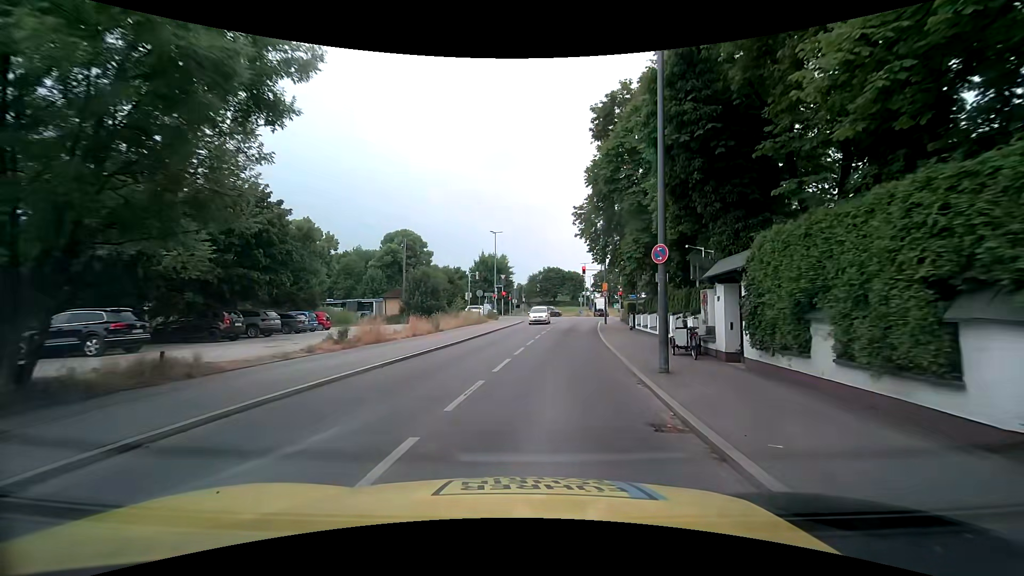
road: tertiary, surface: asphalt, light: Day
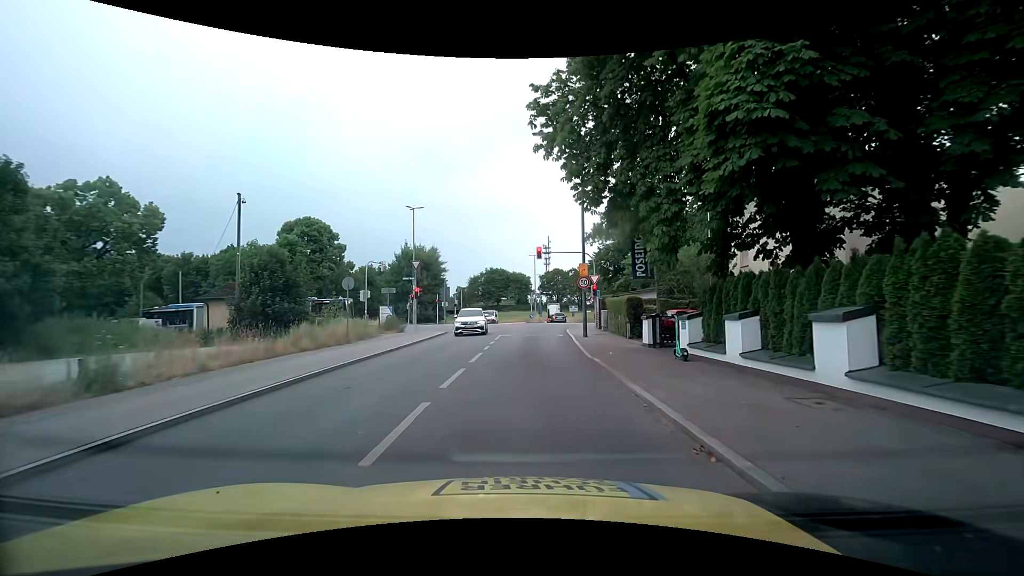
(+1.3, +20.3) m; +7°
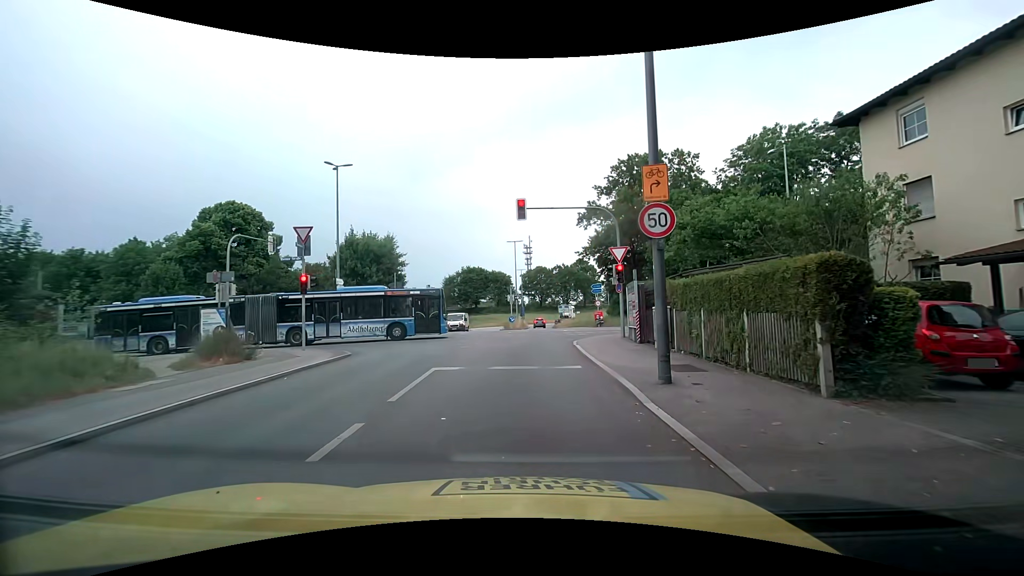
(+0.2, +16.4) m; +1°
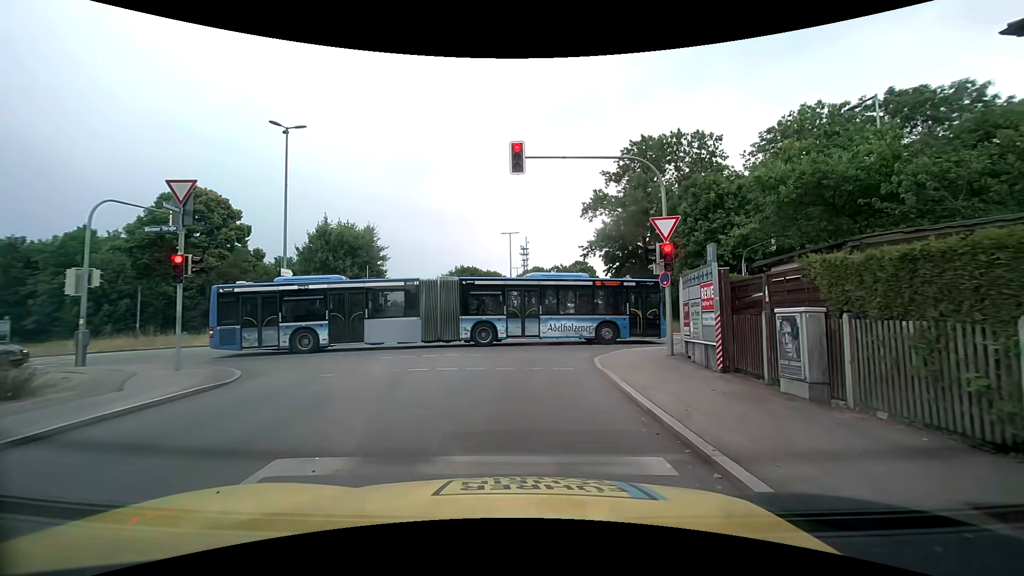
(+0.1, +7.3) m; +1°
